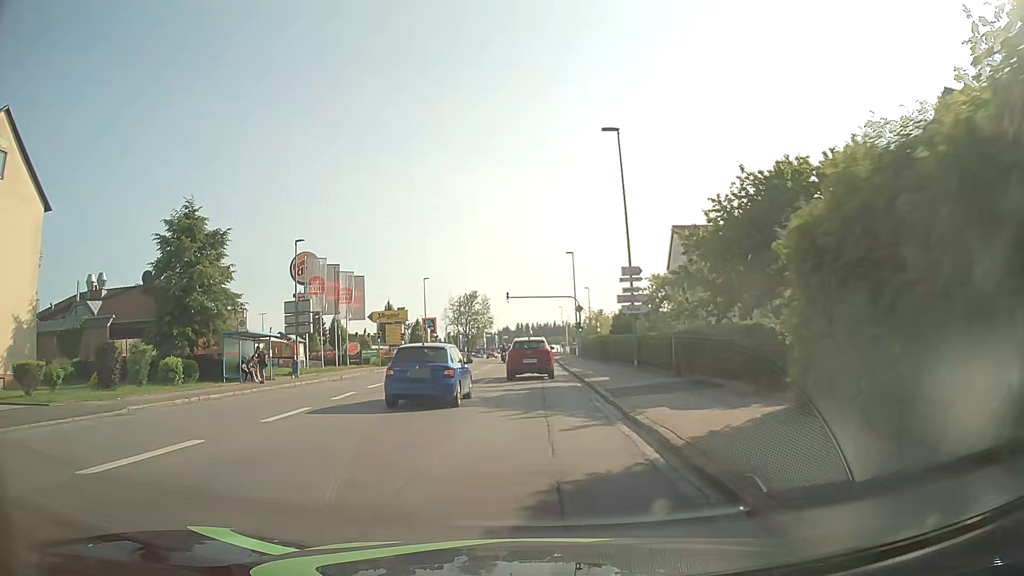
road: tertiary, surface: asphalt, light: Day
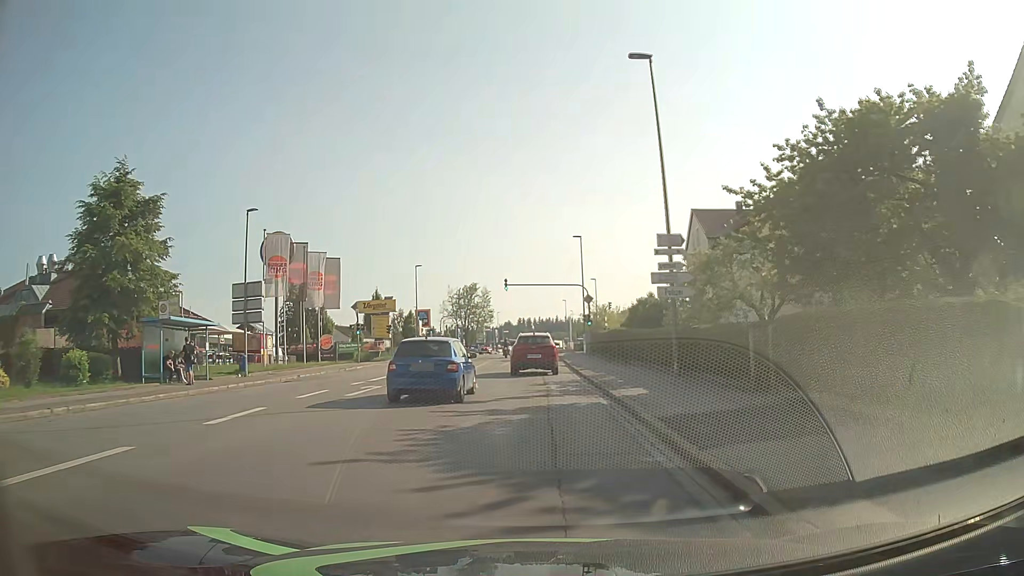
(-0.1, +7.7) m; 0°
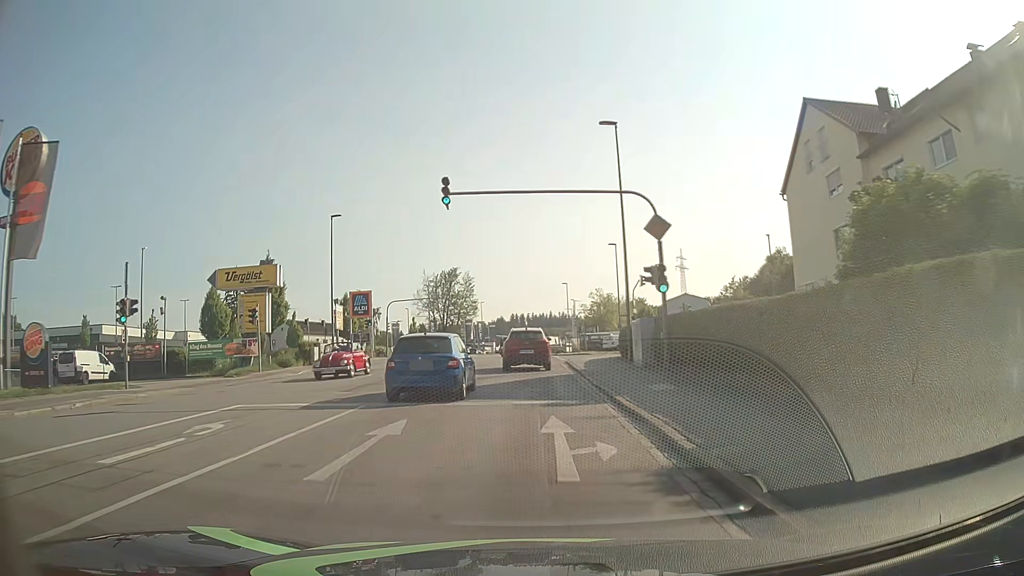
(+0.1, +30.7) m; +1°
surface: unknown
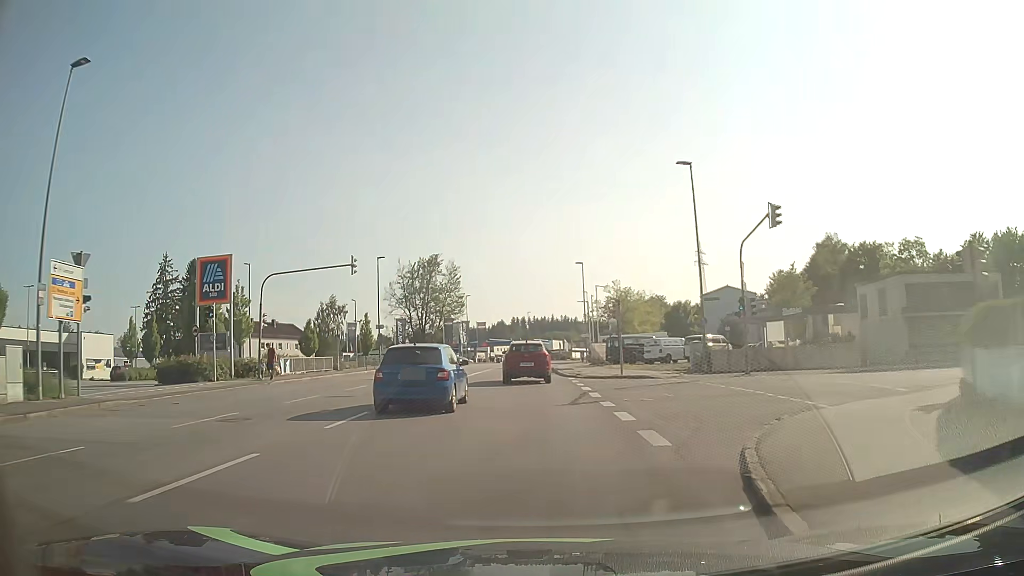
(-0.2, +30.8) m; 0°
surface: asphalt
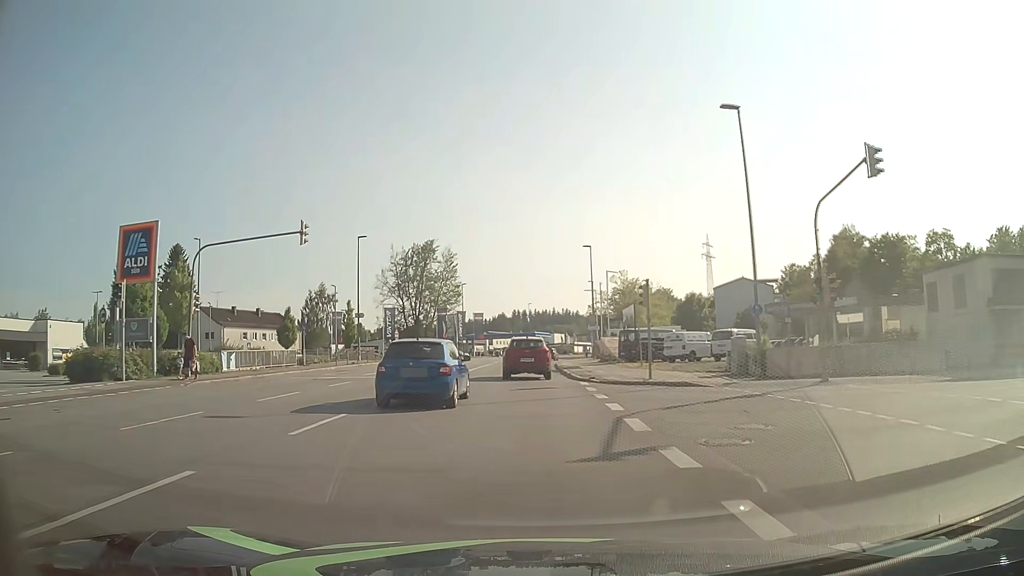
(0.0, +7.7) m; 0°
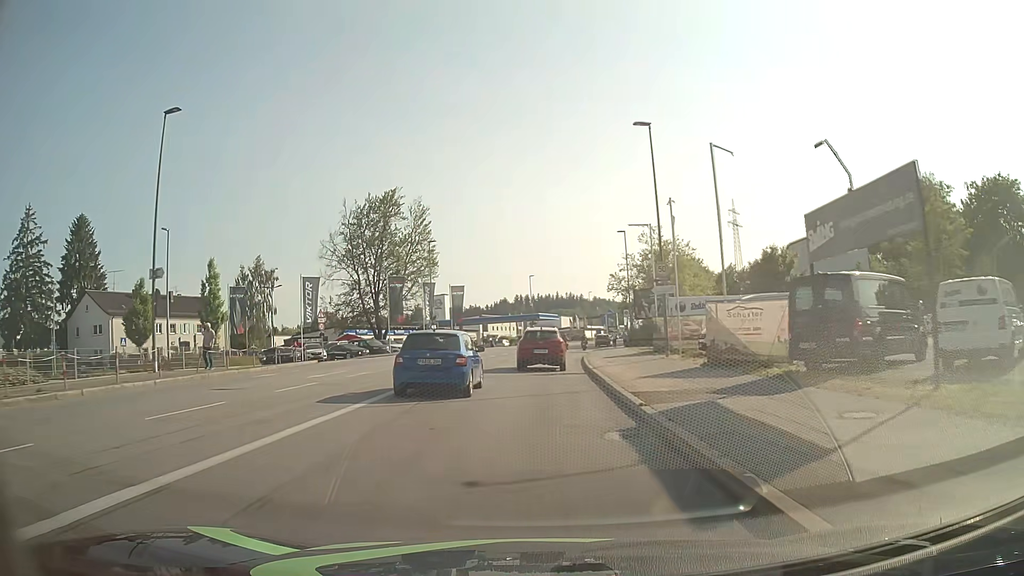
(0.0, +31.3) m; 0°
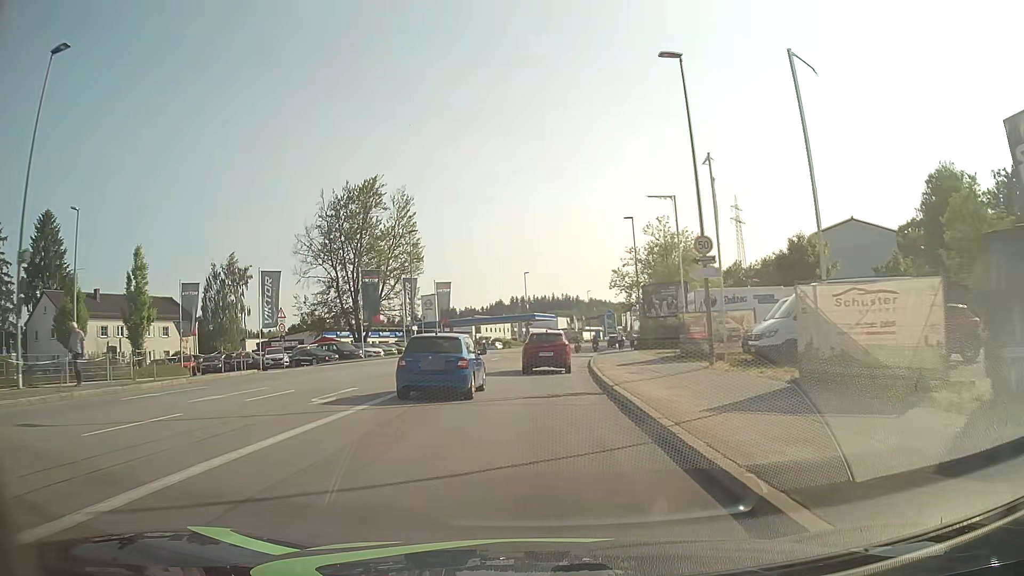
(0.0, +7.8) m; 0°
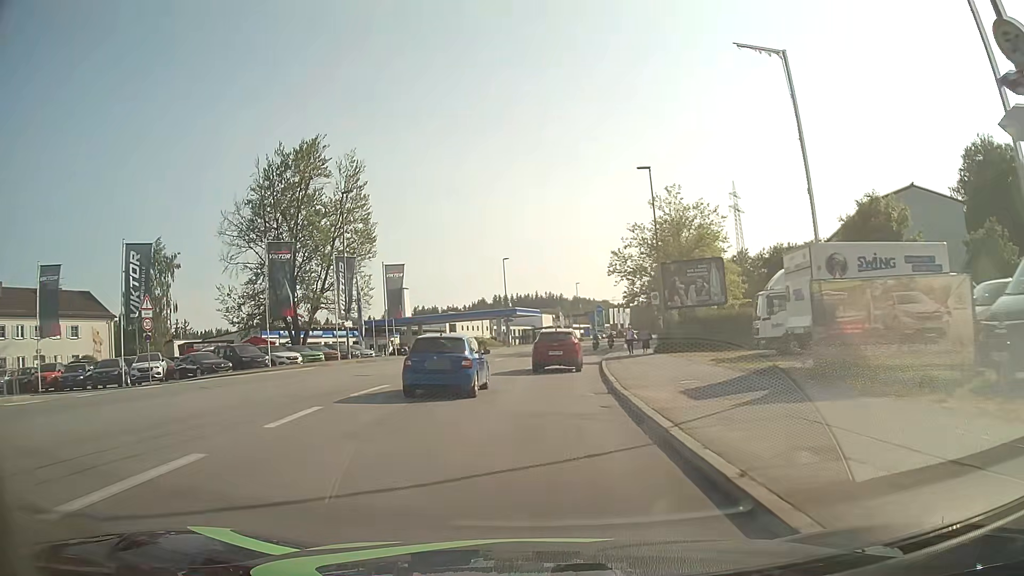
(+0.2, +15.5) m; +1°
(0, +10) (0, +20) (+1, +30) (+2, +40) (+3, +50) (+5, +60) (+7, +69) (+10, +79) (+12, +89) (+15, +98) m
